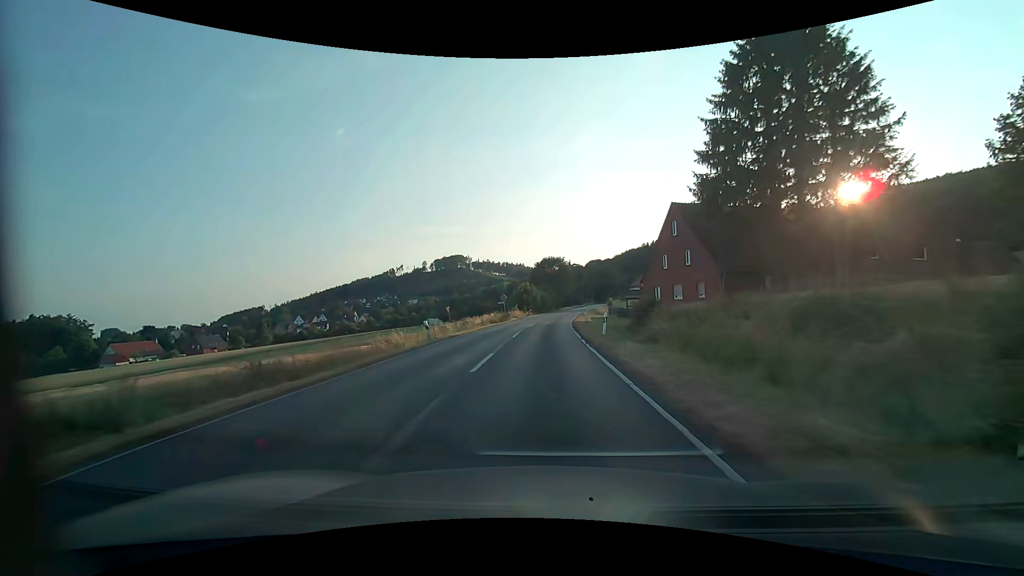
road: secondary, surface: asphalt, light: Day
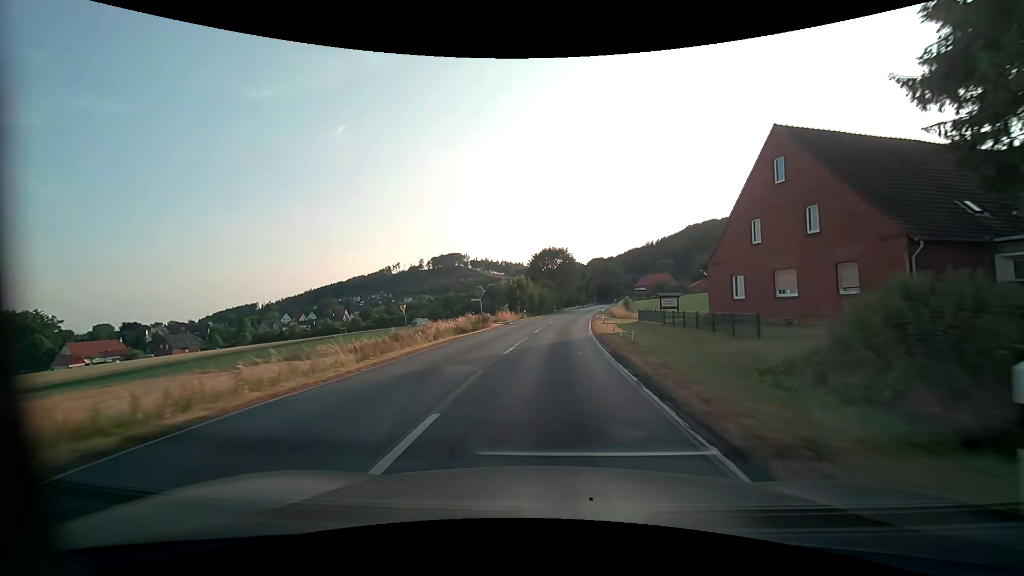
(0.0, +19.9) m; 0°
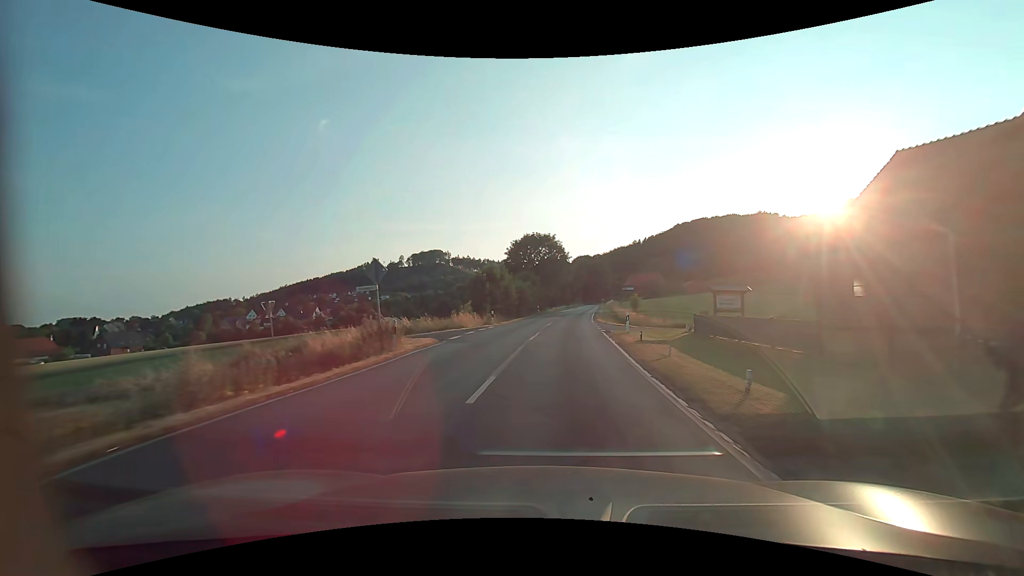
(+0.2, +19.3) m; +2°
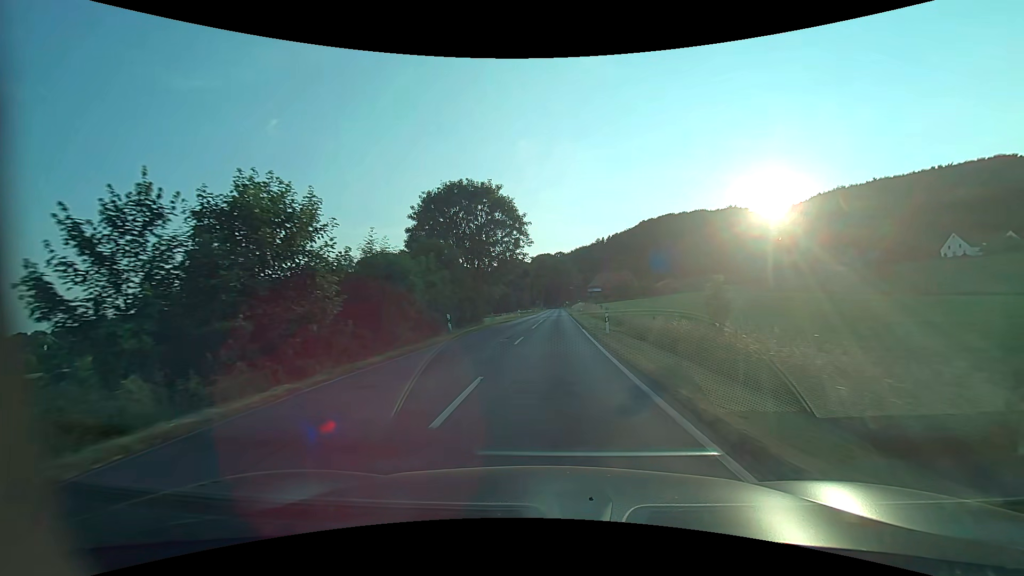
(+2.0, +37.2) m; +5°
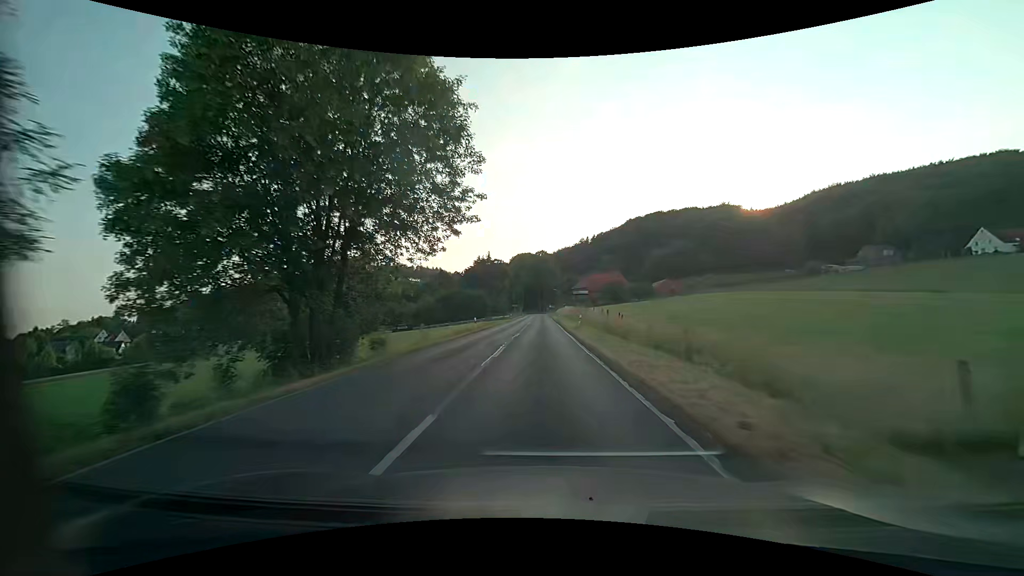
(+0.5, +27.0) m; +2°
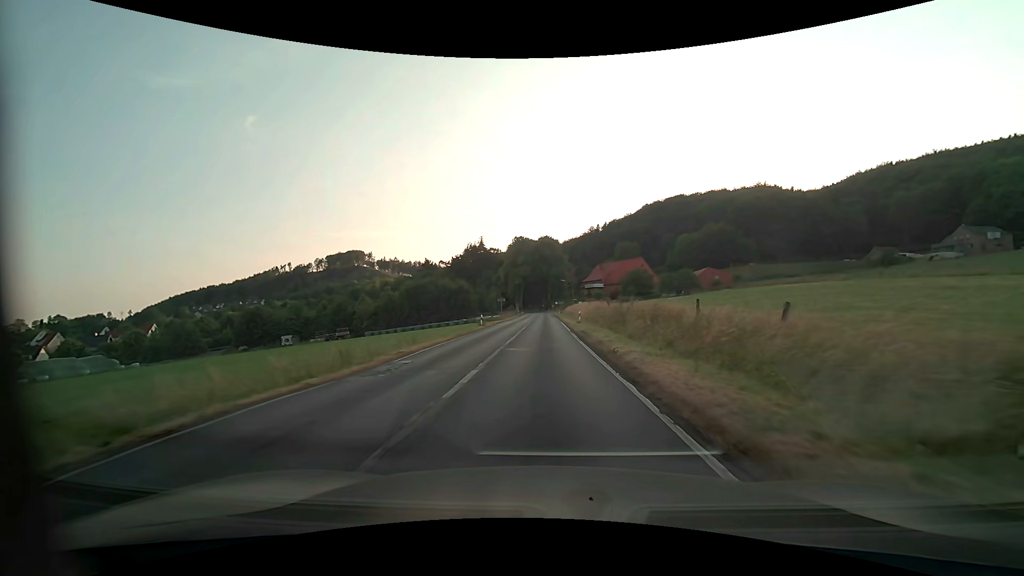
(-0.1, +42.8) m; -1°
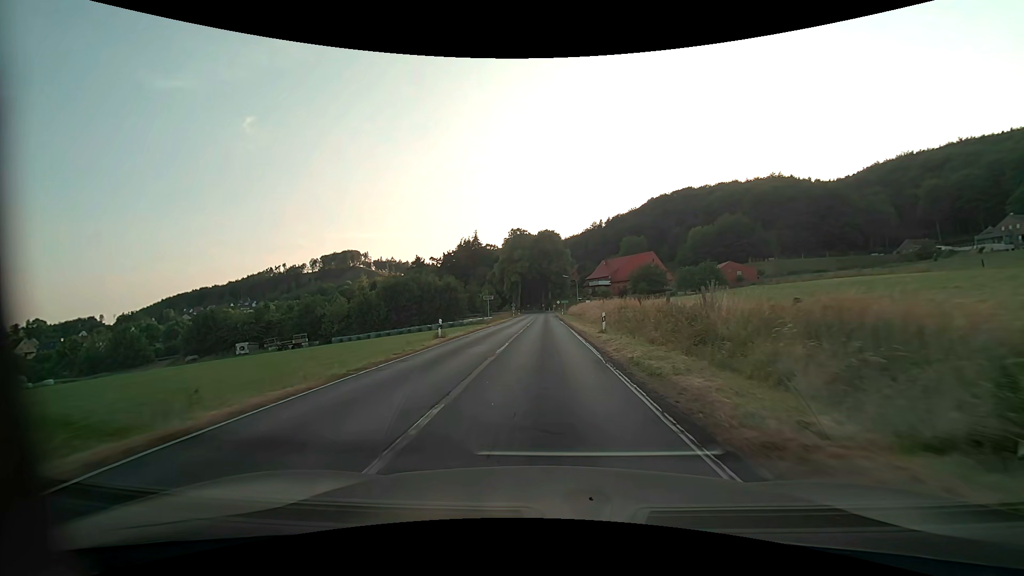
(+0.1, +16.5) m; 0°
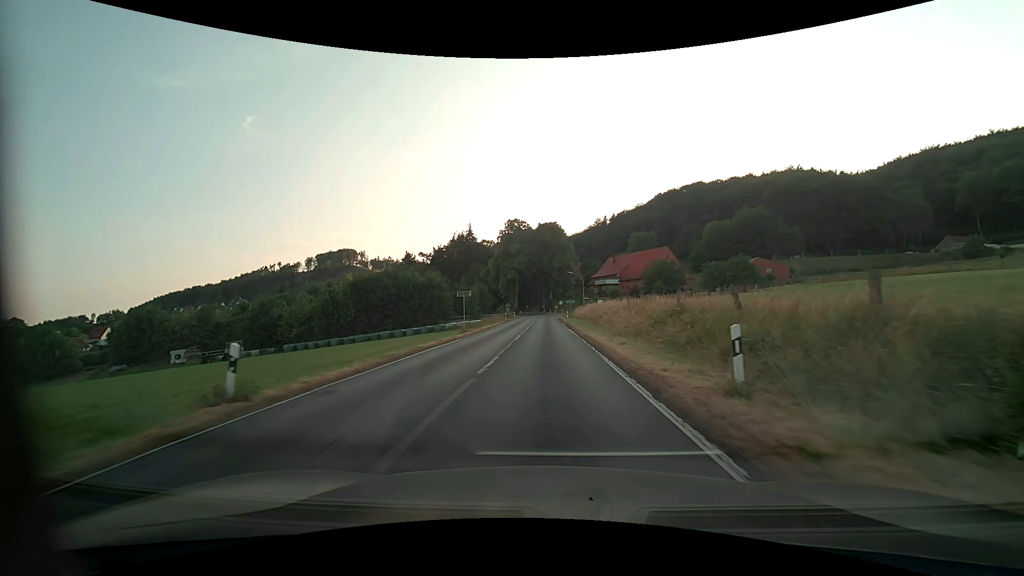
(0.0, +16.7) m; 0°
(0, +10) (0, +20) (0, +30) (0, +40) (0, +50) (0, +60) (0, +70) (+1, +80) (+1, +90) (+1, +100) m
